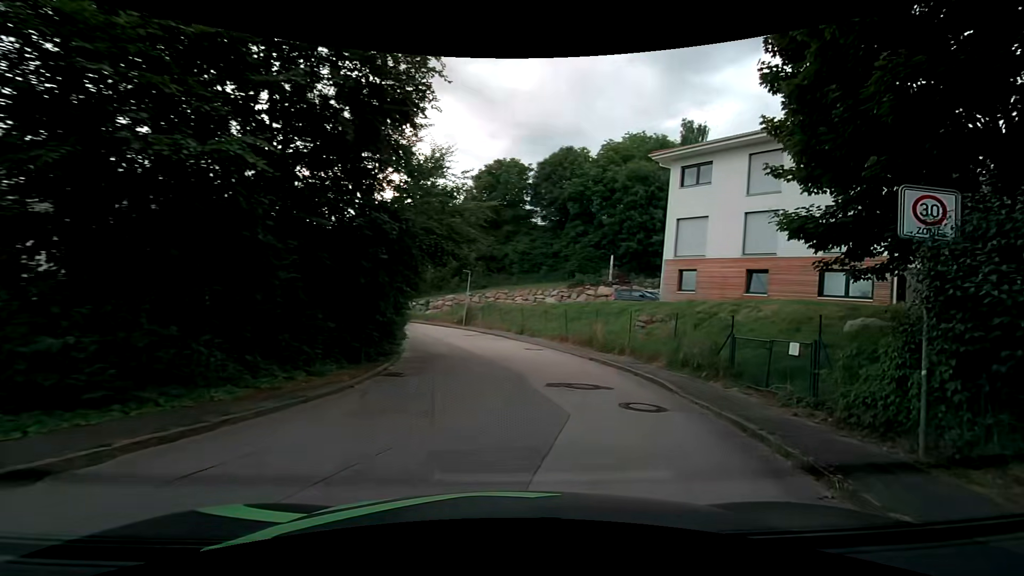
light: Day
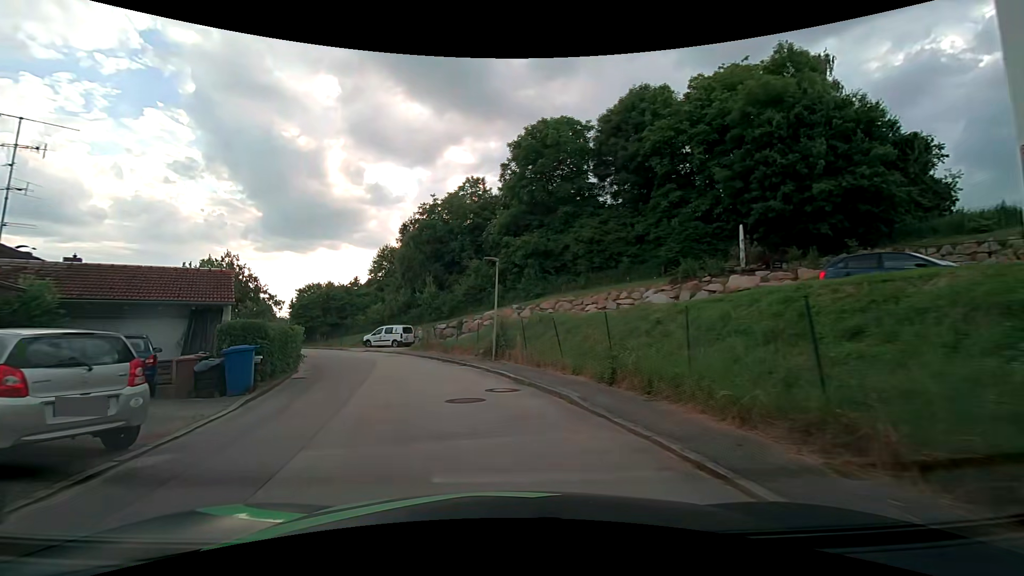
(+0.7, +18.2) m; -6°
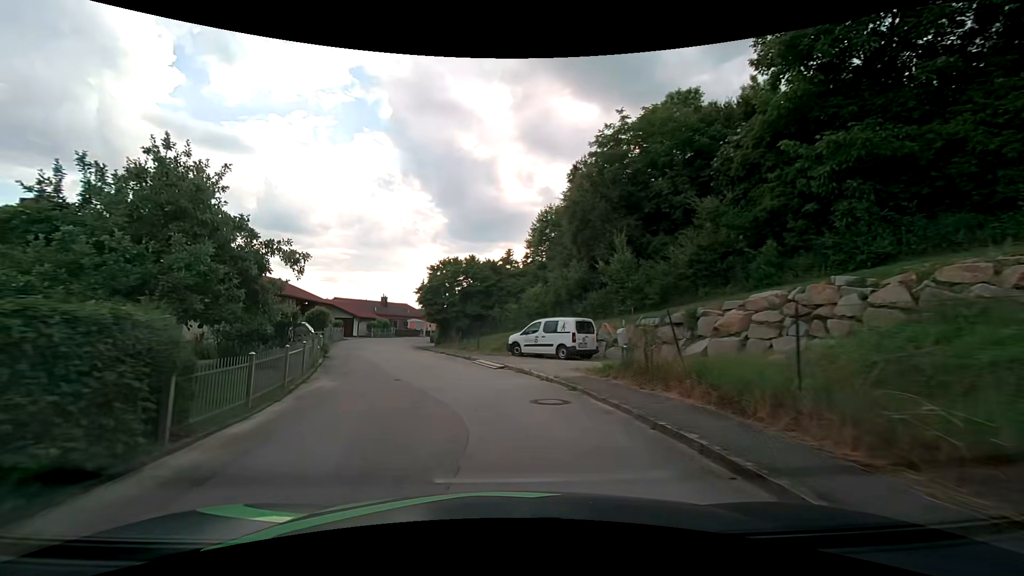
(-3.9, +19.2) m; -21°
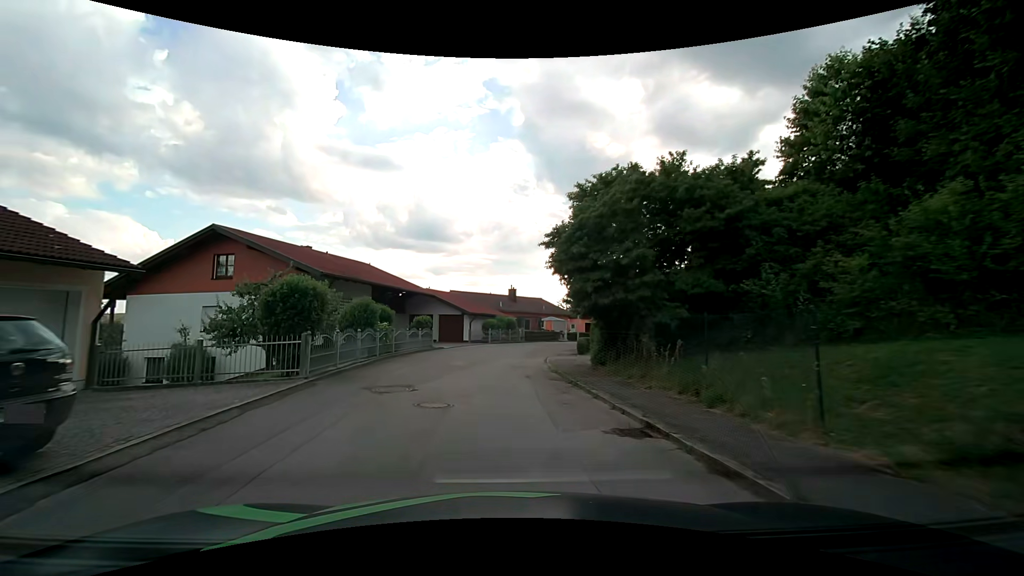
(-3.0, +20.6) m; -16°
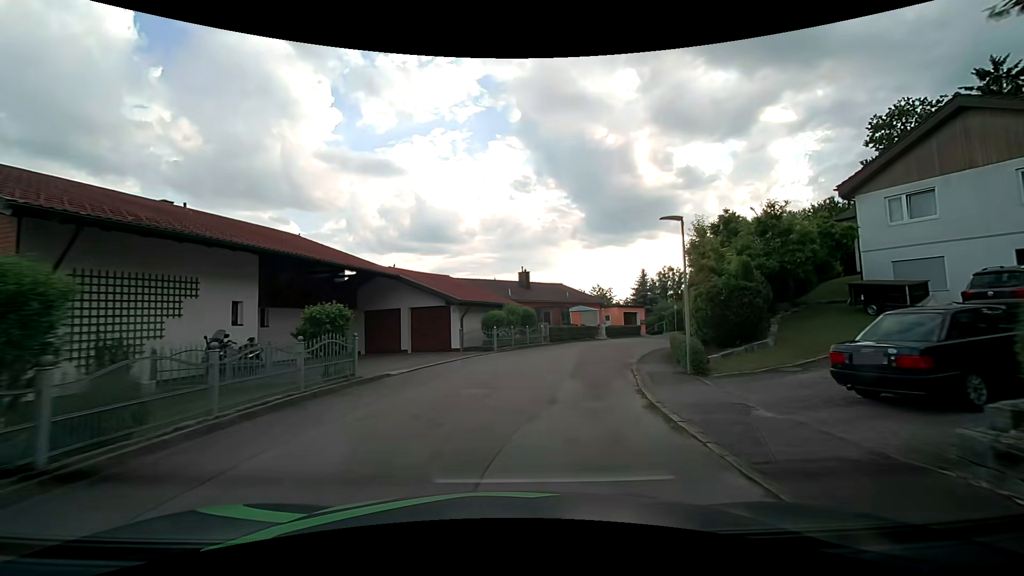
(-0.4, +15.7) m; -1°
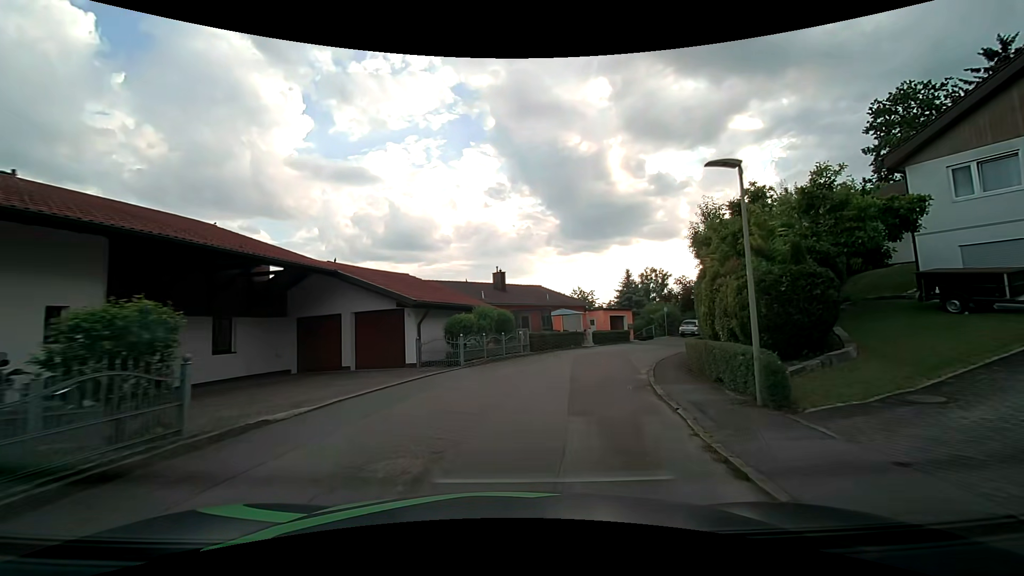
(+0.1, +4.9) m; +2°
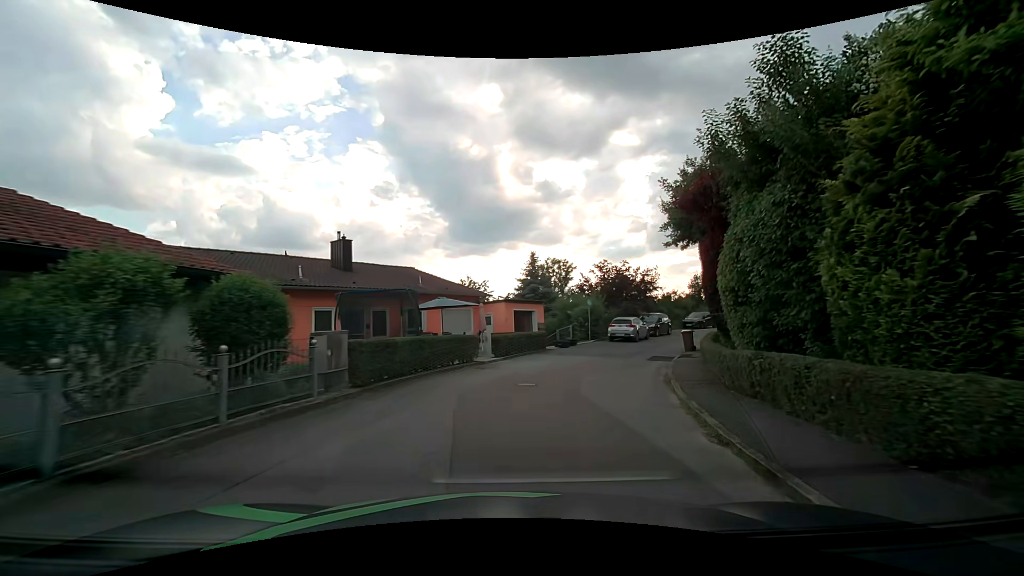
(+1.5, +14.5) m; +13°
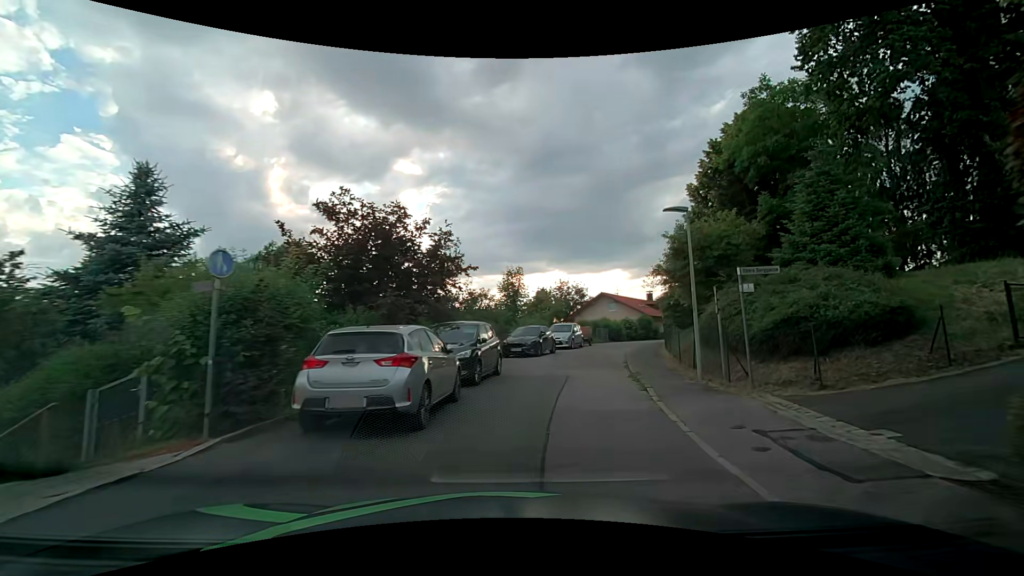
(+5.1, +23.4) m; +26°
(+1, +10) (+2, +20) (+5, +29) (+9, +39) (+13, +48) (+18, +56) (+24, +64) (+31, +72) (+38, +79) (+46, +85) m
